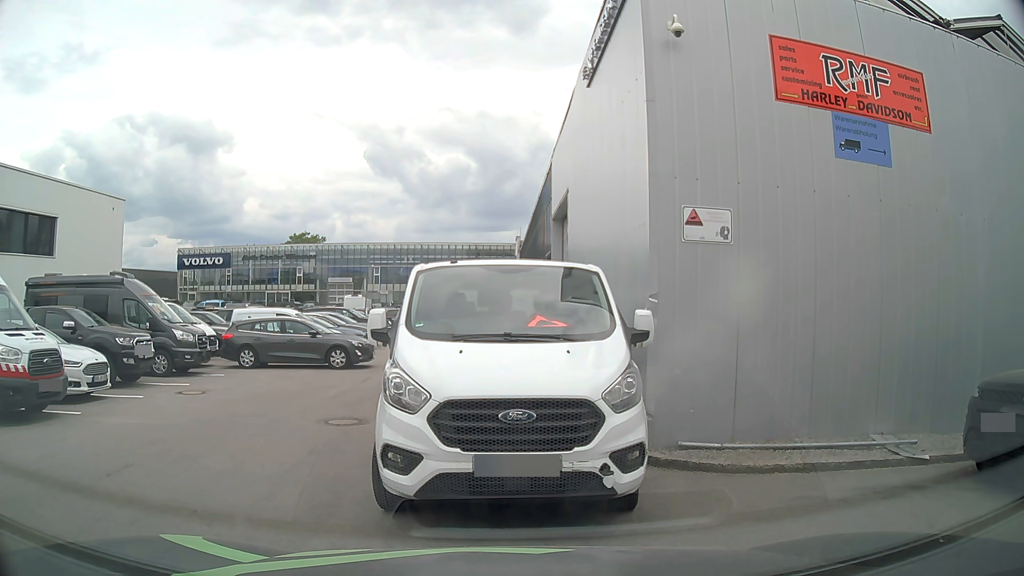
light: Day
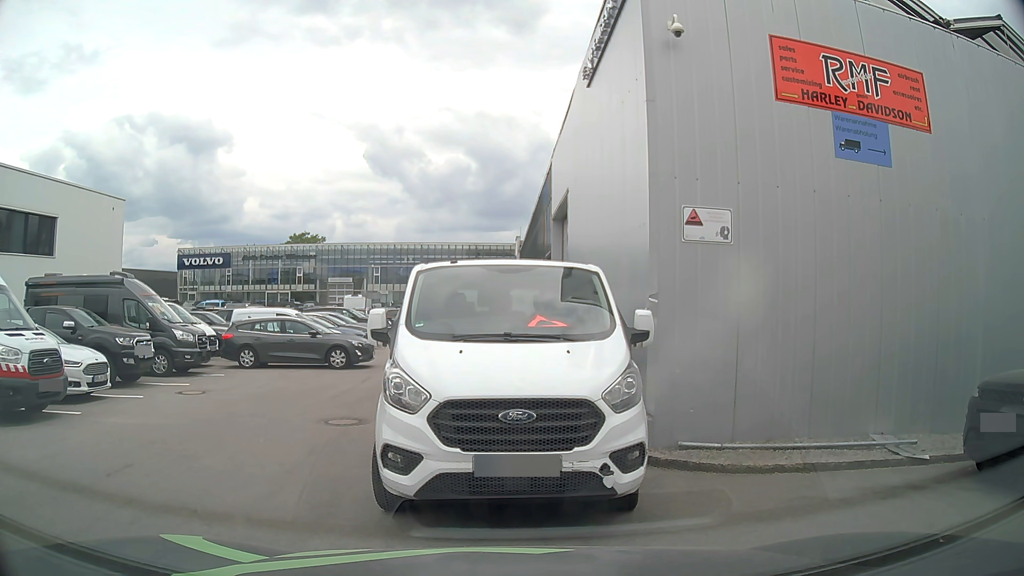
(0.0, 0.0) m; 0°
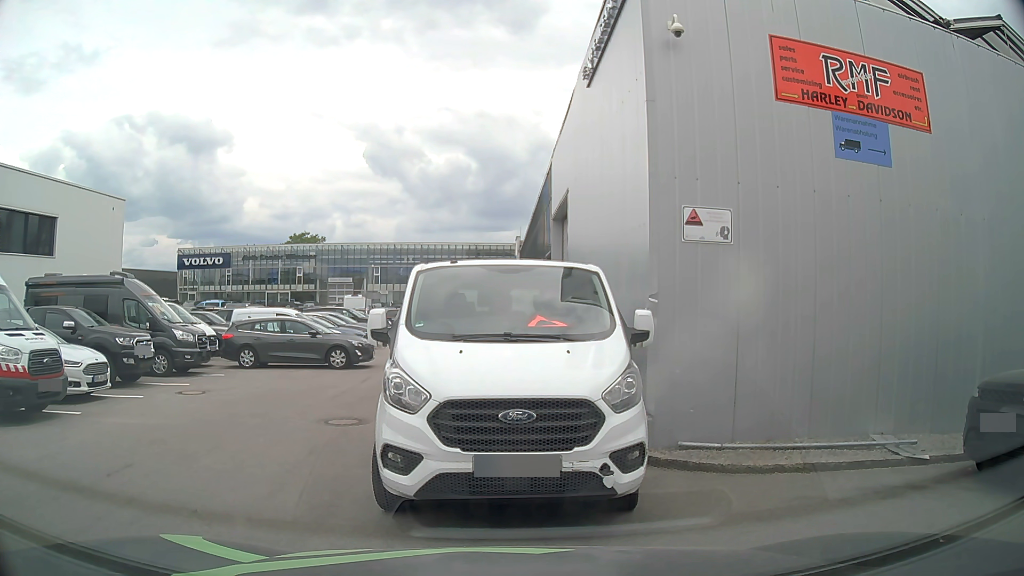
(0.0, 0.0) m; 0°
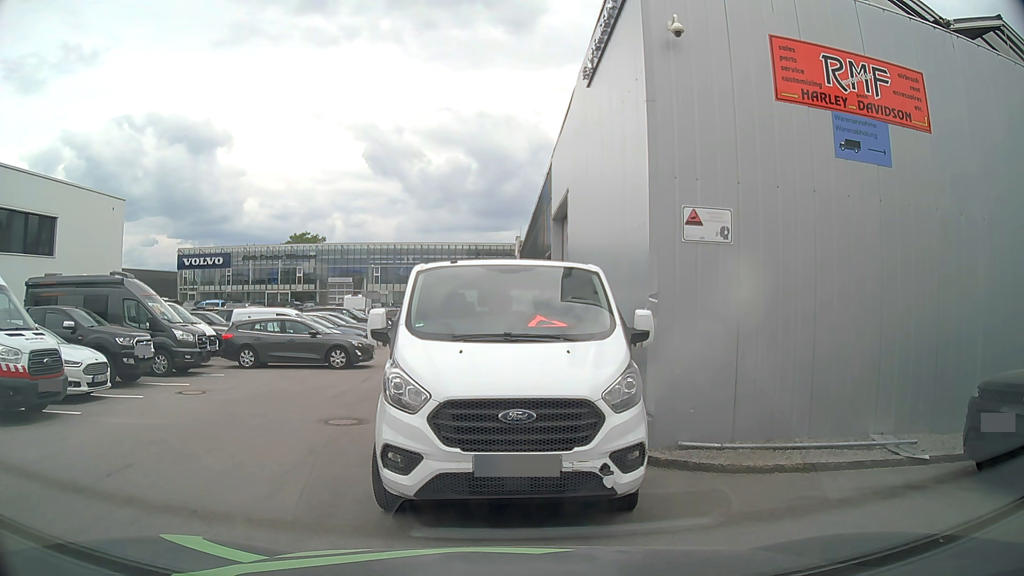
(0.0, 0.0) m; 0°
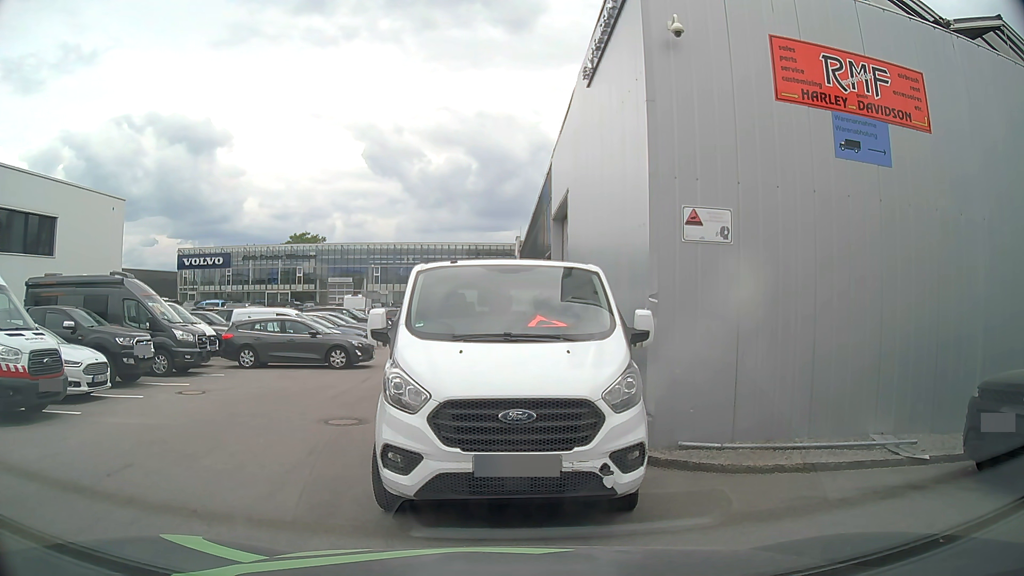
(0.0, 0.0) m; 0°
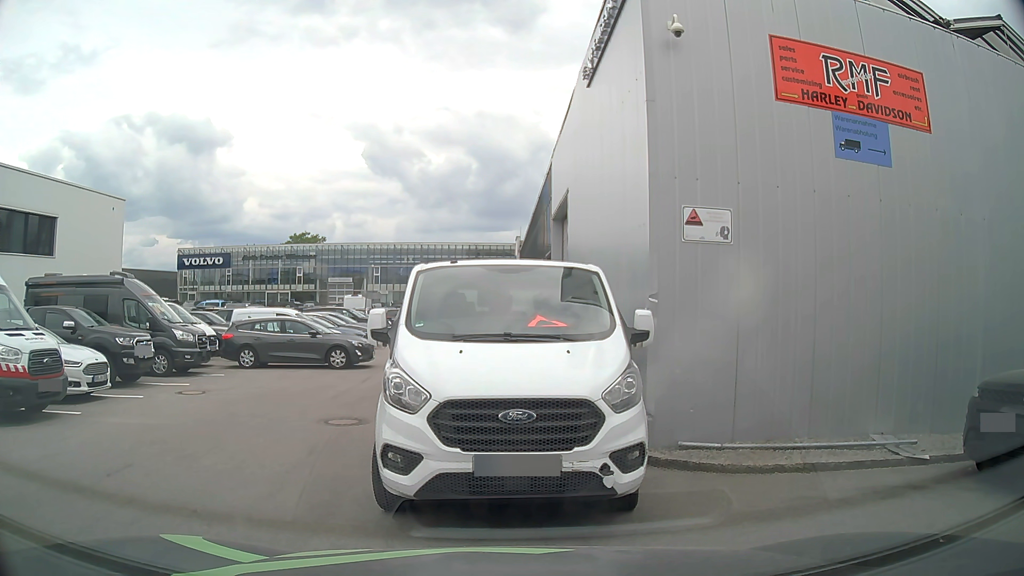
(0.0, 0.0) m; 0°
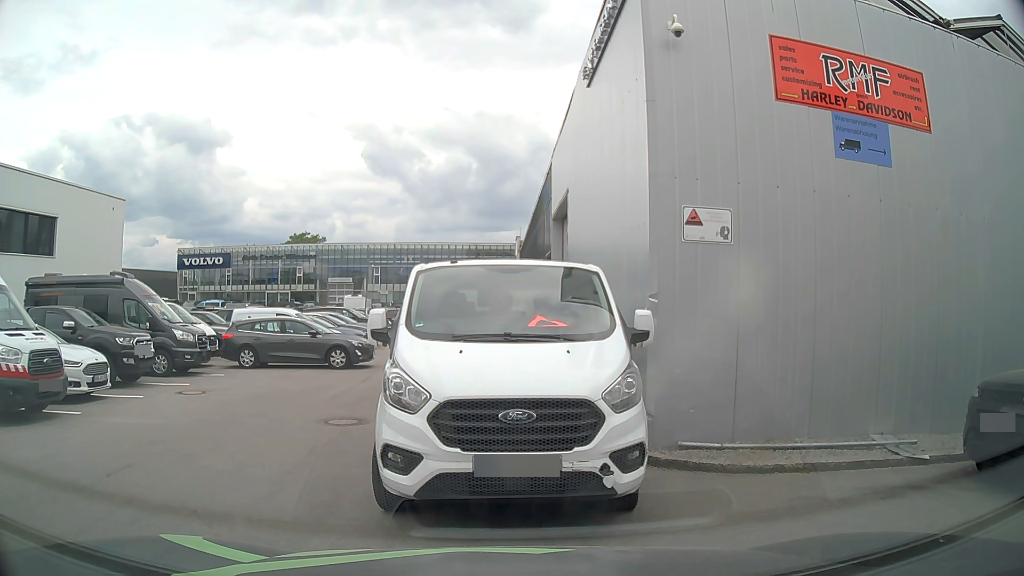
(0.0, 0.0) m; 0°
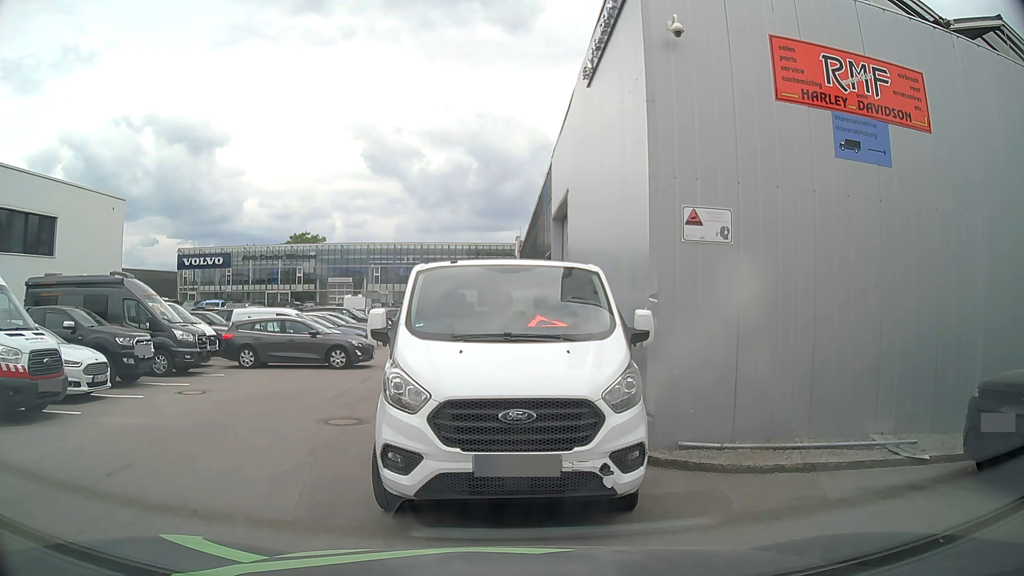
(0.0, 0.0) m; 0°
